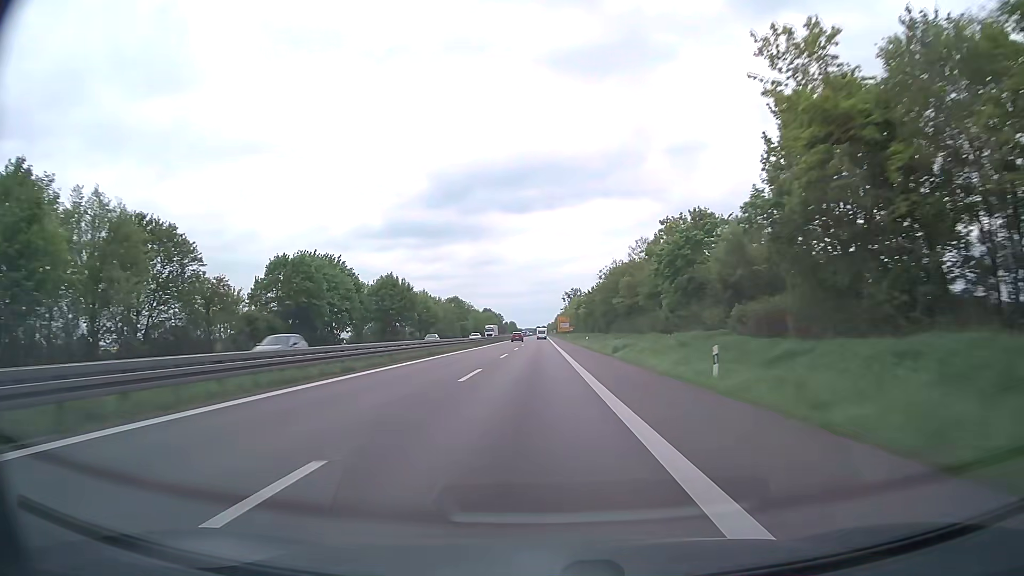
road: trunk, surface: asphalt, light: Day
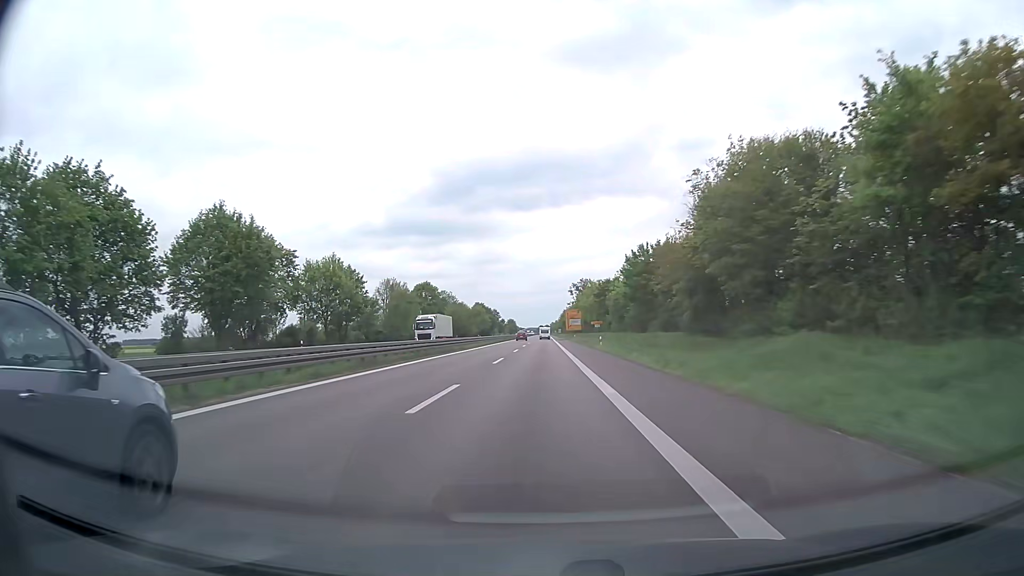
(-0.3, +61.9) m; 0°
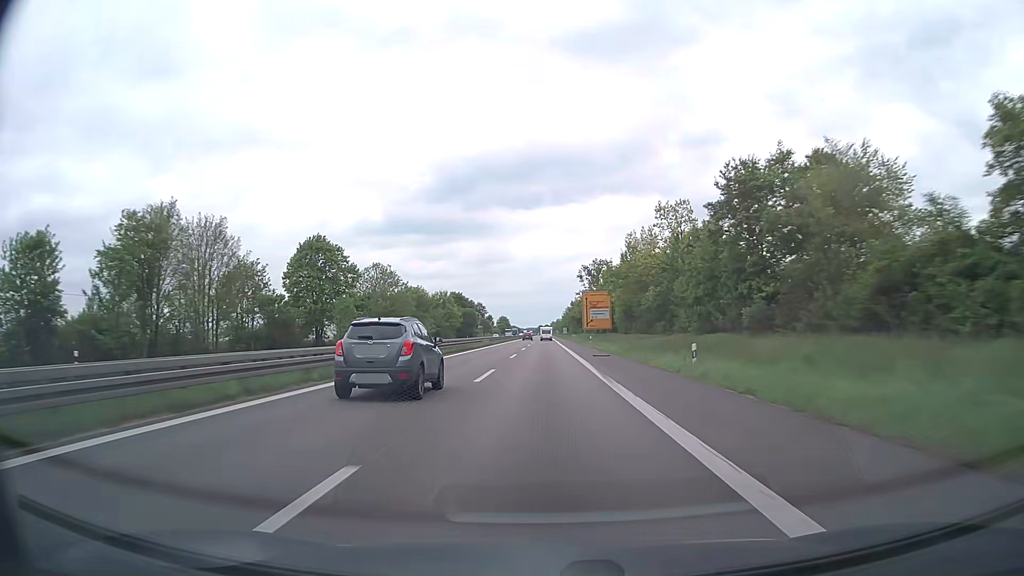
(0.0, +82.7) m; 0°
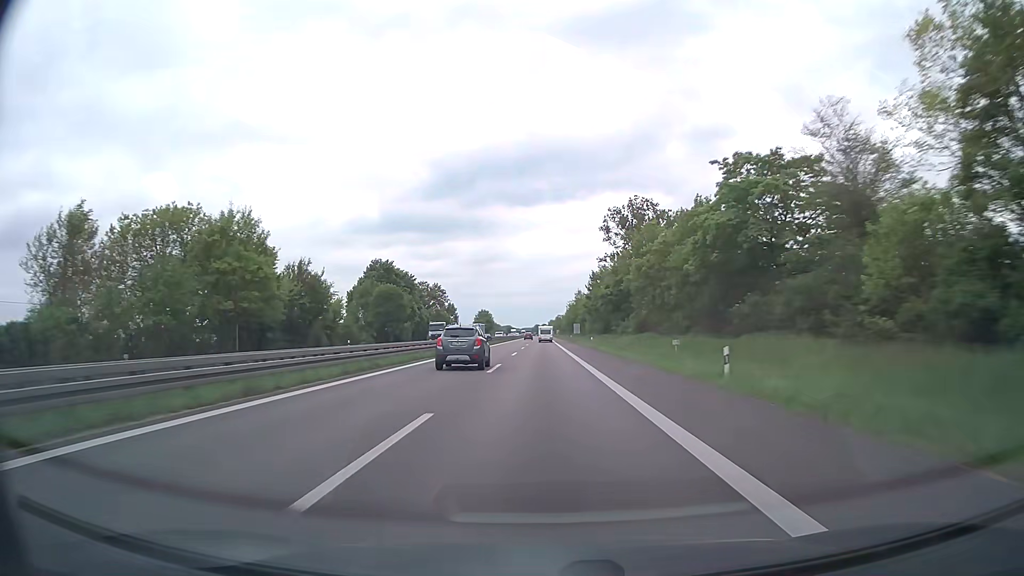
(+0.3, +103.8) m; 0°
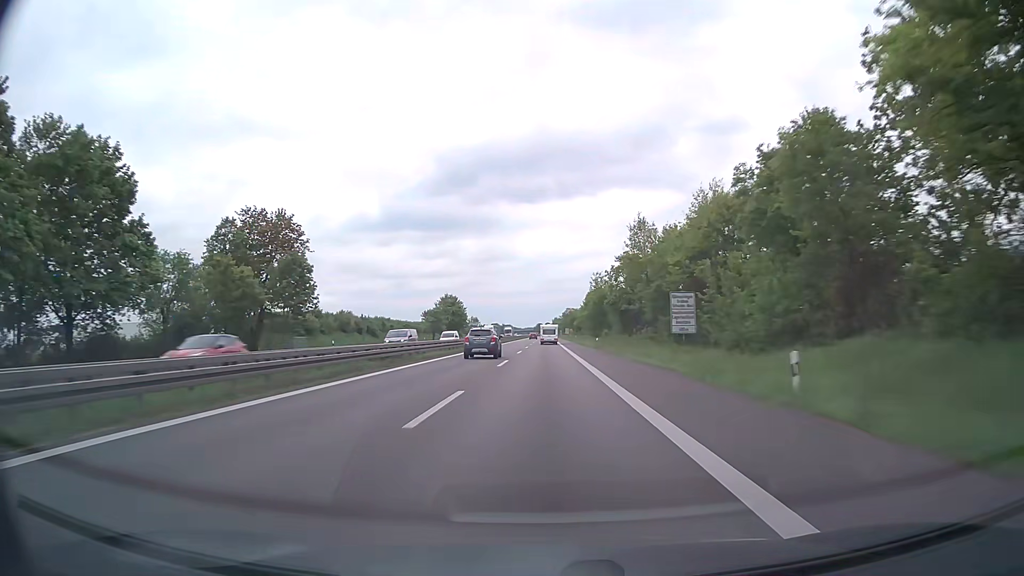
(+0.1, +103.9) m; 0°
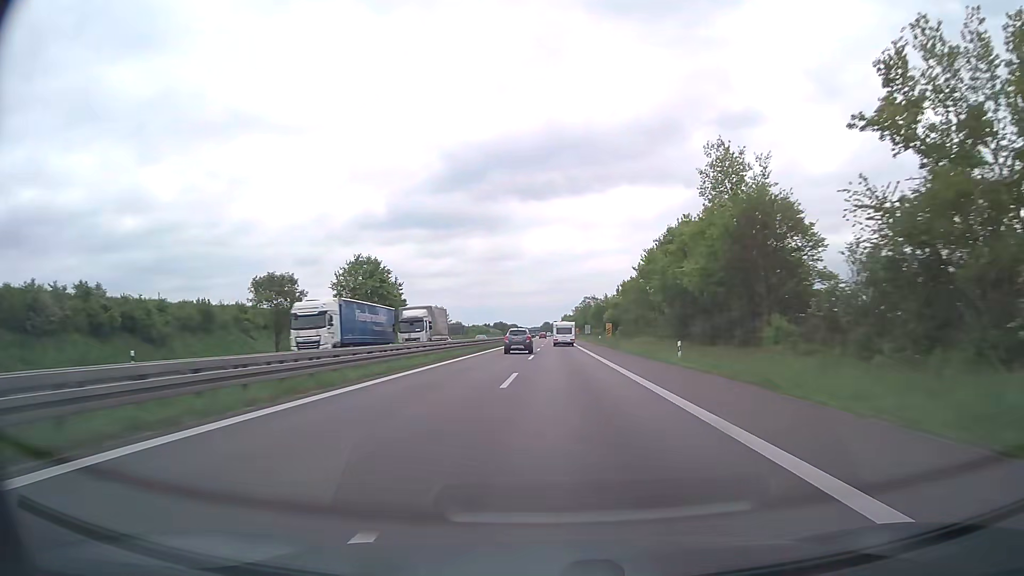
(-0.3, +83.3) m; 0°
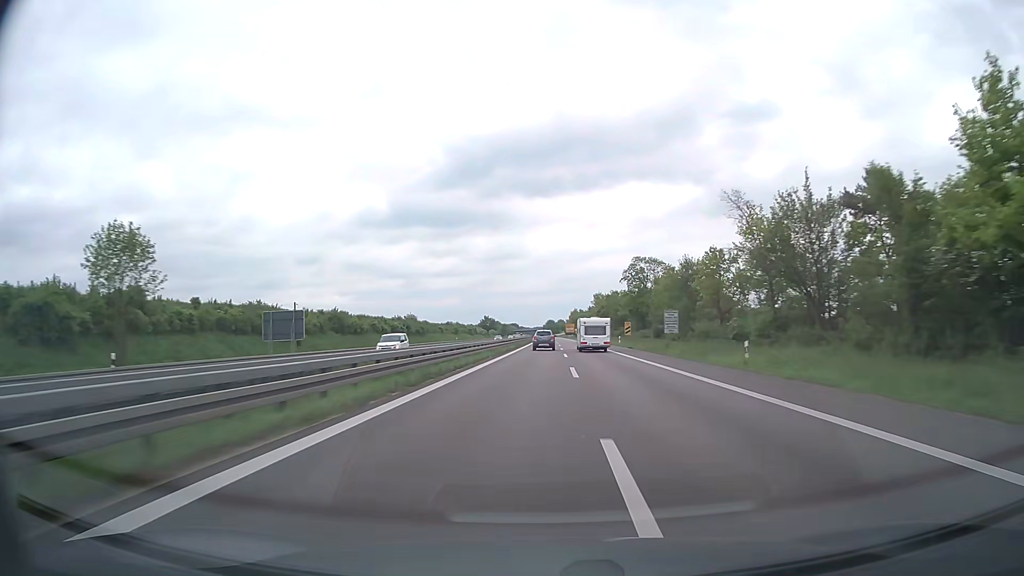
(-0.5, +104.3) m; 0°
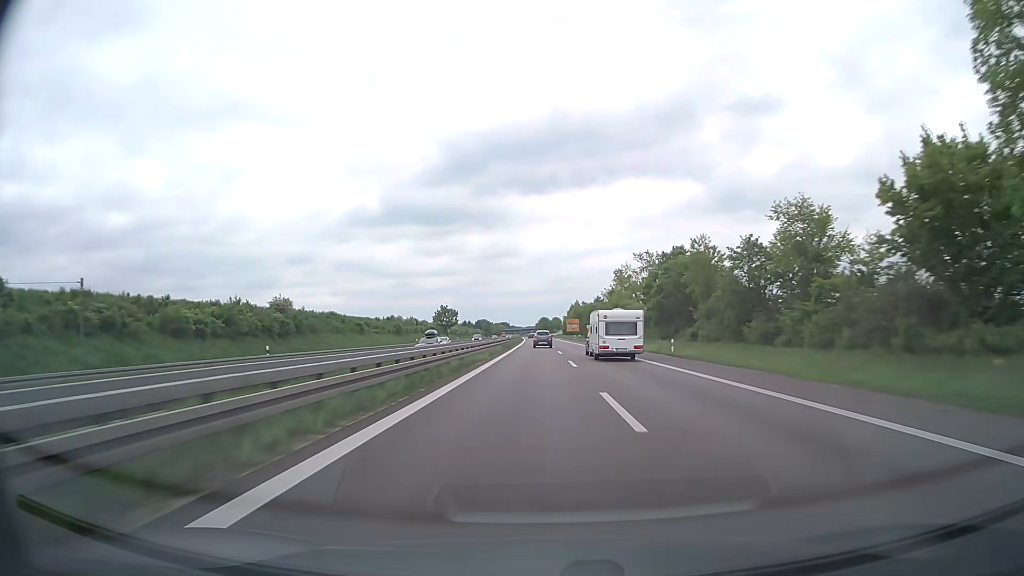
(+0.5, +83.6) m; +1°
(0, +10) (0, +20) (0, +30) (0, +40) (0, +50) (-1, +60) (-1, +70) (-1, +80) (-1, +90) (-1, +100) m
